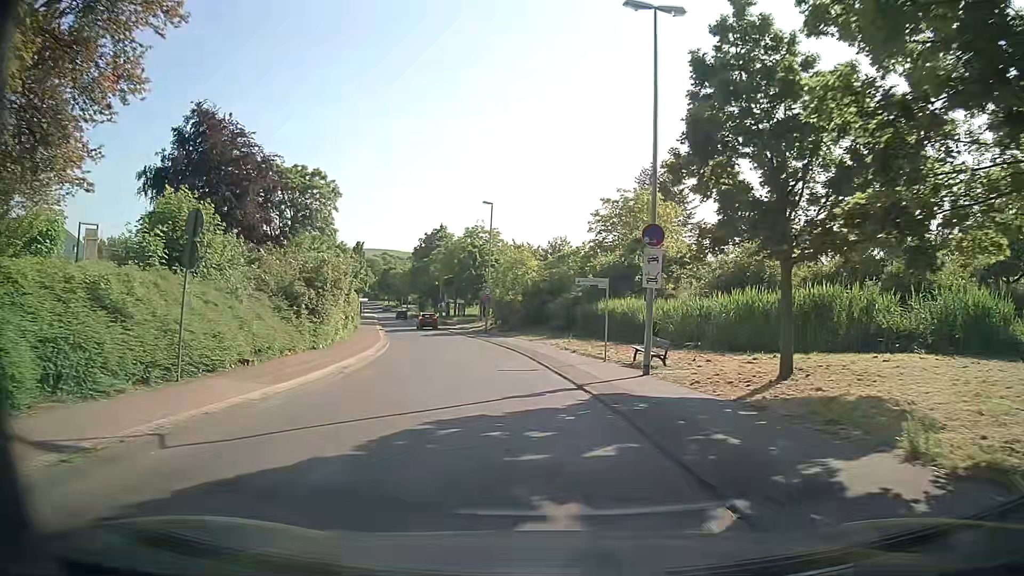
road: tertiary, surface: asphalt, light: Day
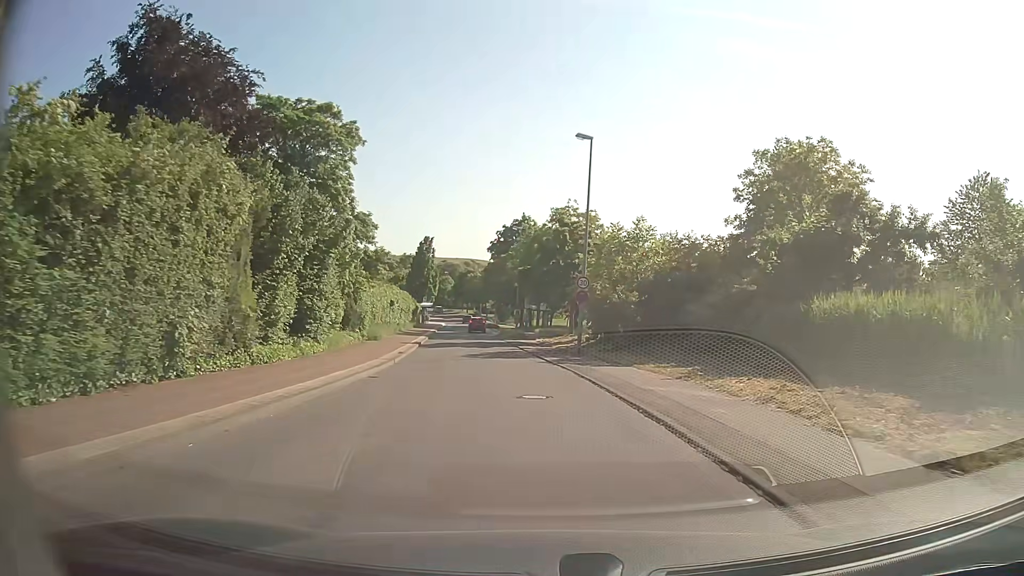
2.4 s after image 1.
(-1.7, +21.1) m; -8°
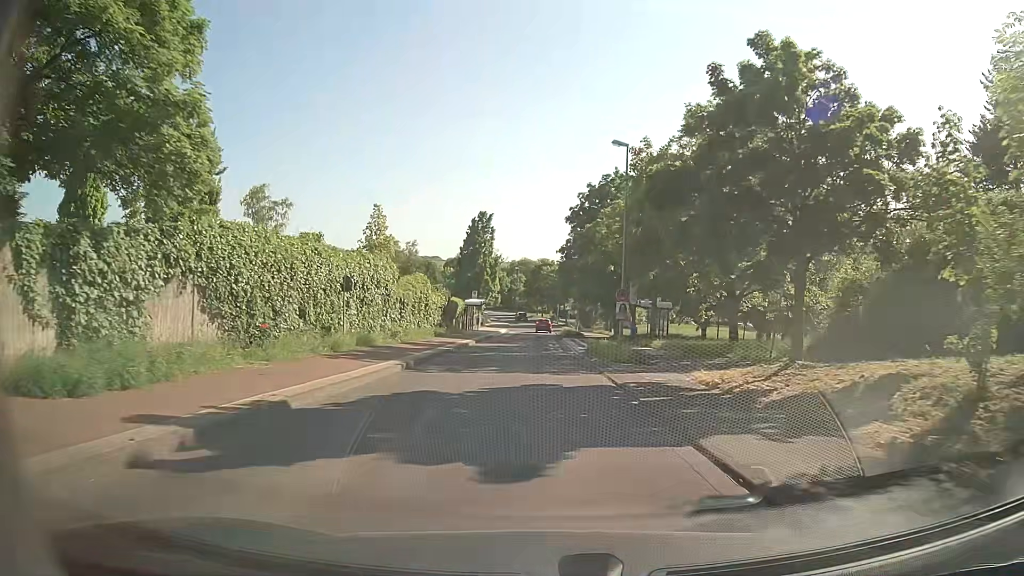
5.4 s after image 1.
(-2.1, +30.7) m; -7°
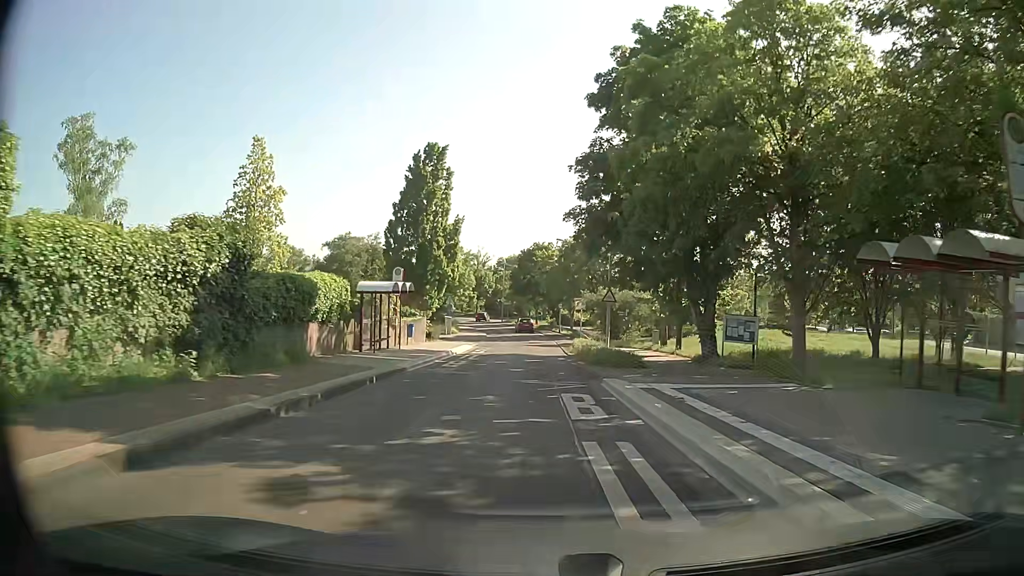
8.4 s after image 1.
(+0.2, +35.0) m; +1°
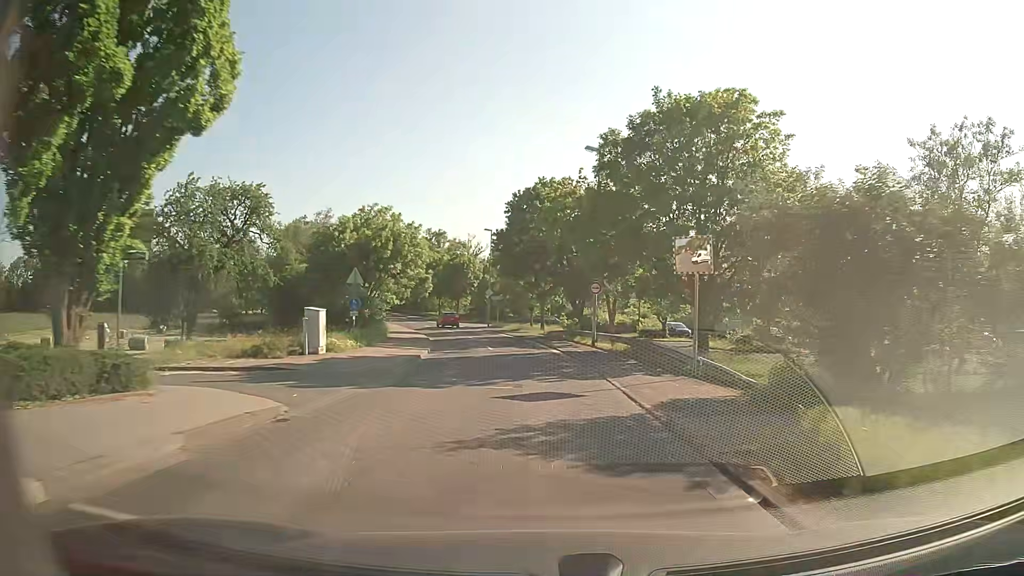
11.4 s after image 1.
(-0.8, +38.2) m; -1°
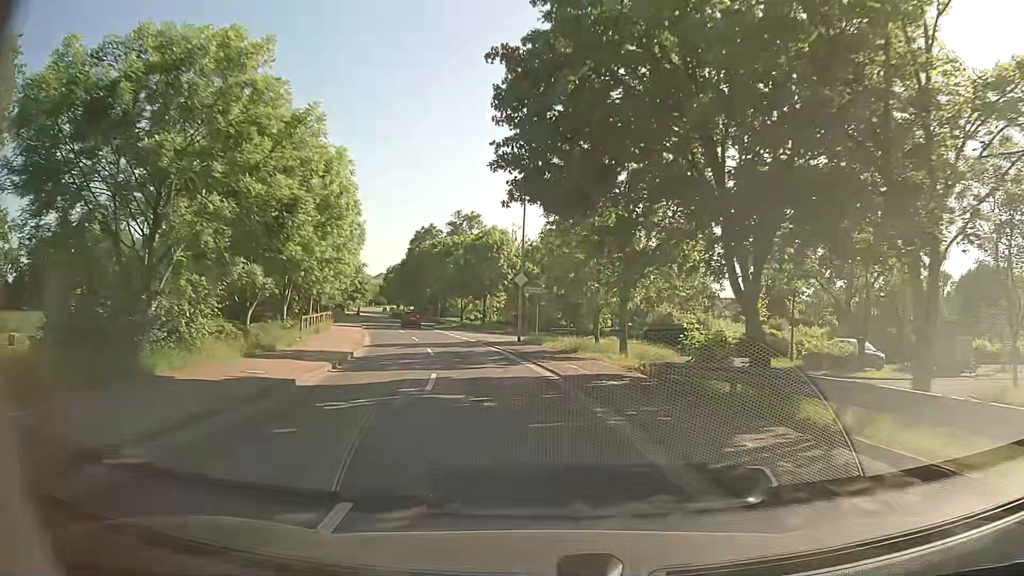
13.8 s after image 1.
(-1.0, +30.2) m; -5°
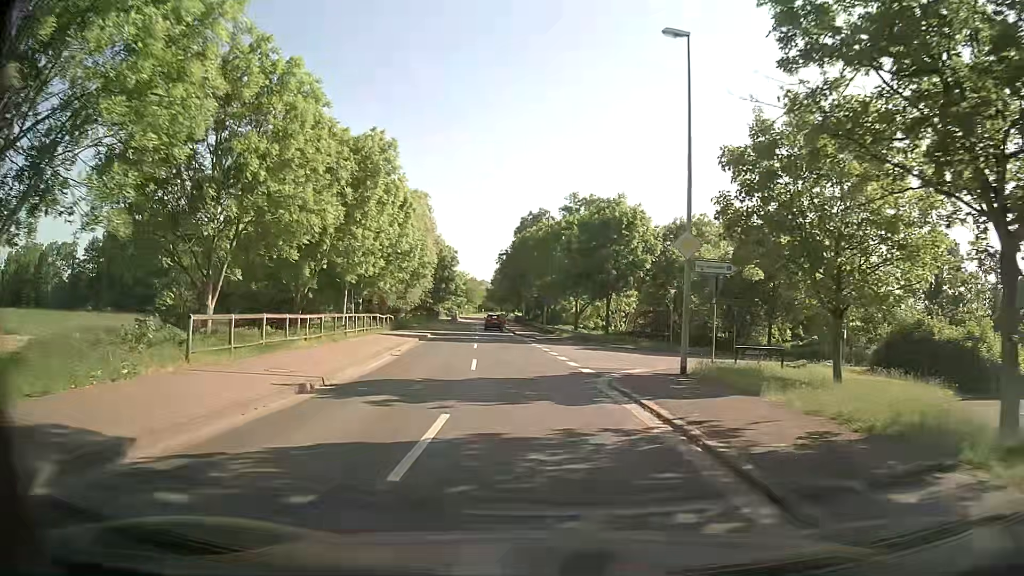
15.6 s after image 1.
(-1.5, +19.4) m; -11°
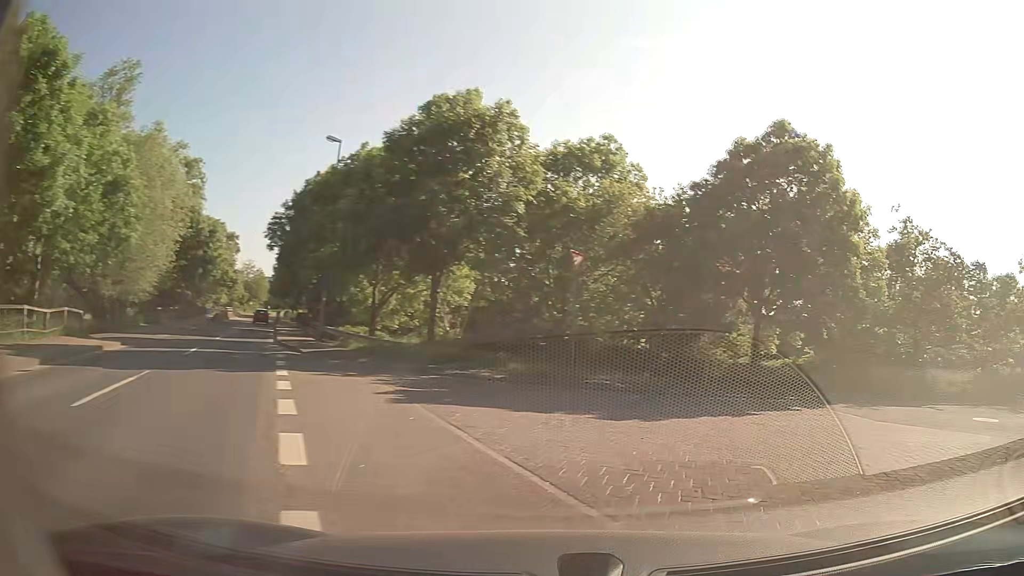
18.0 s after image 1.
(+0.6, +20.3) m; +19°
